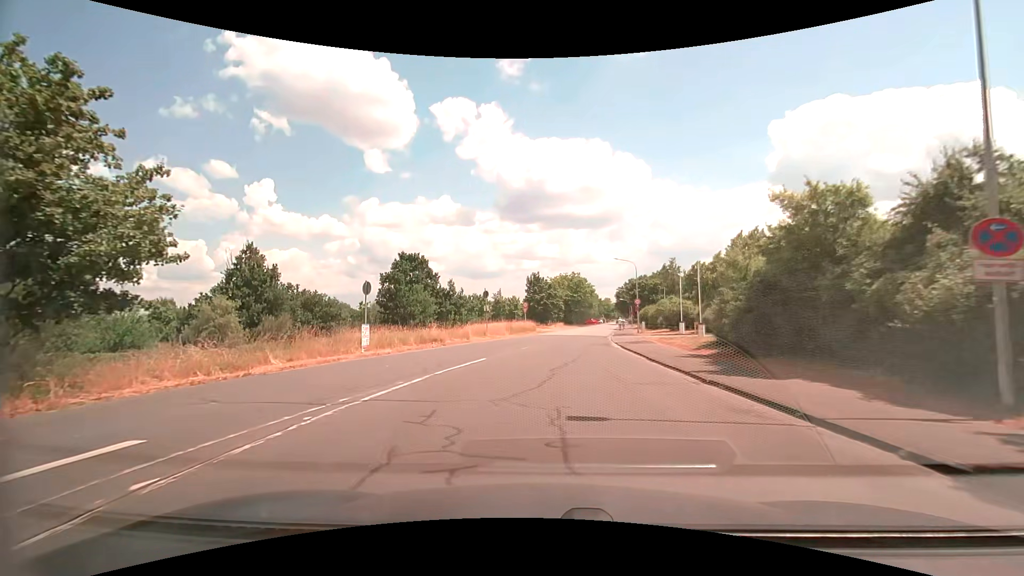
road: unclassified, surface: asphalt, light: Day
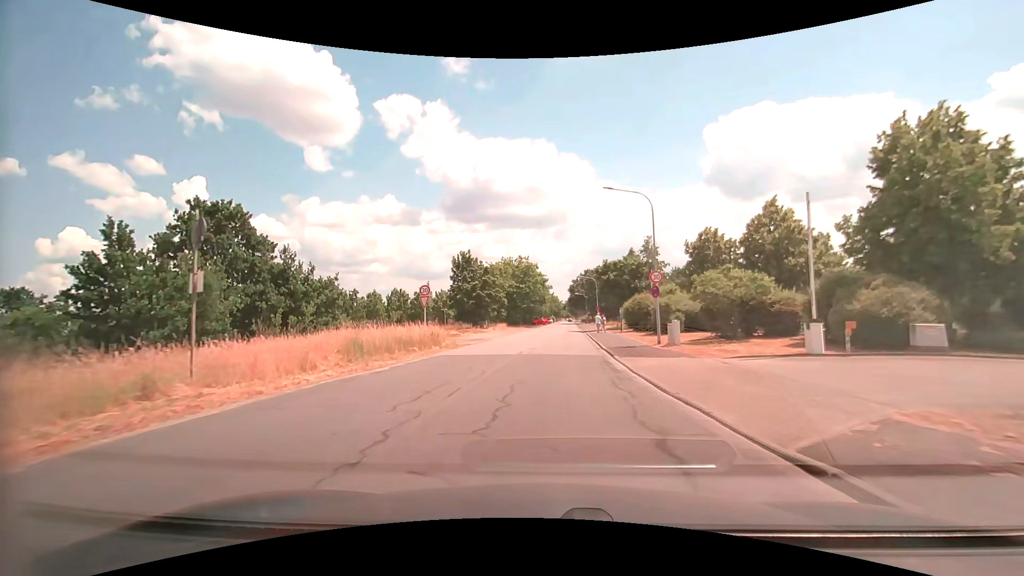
(+1.3, +27.7) m; +6°
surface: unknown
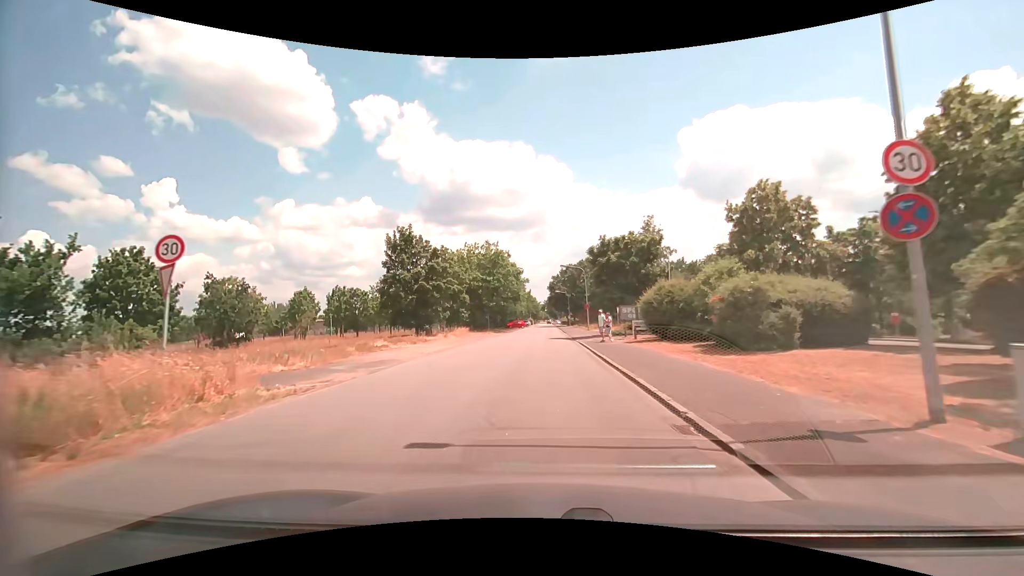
(+0.5, +17.5) m; +2°
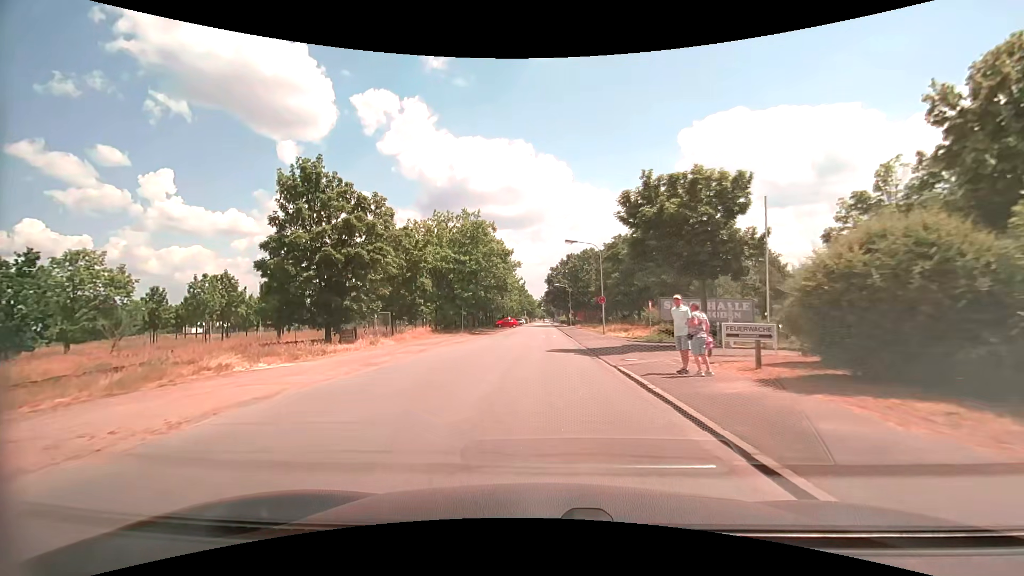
(+0.1, +17.2) m; 0°
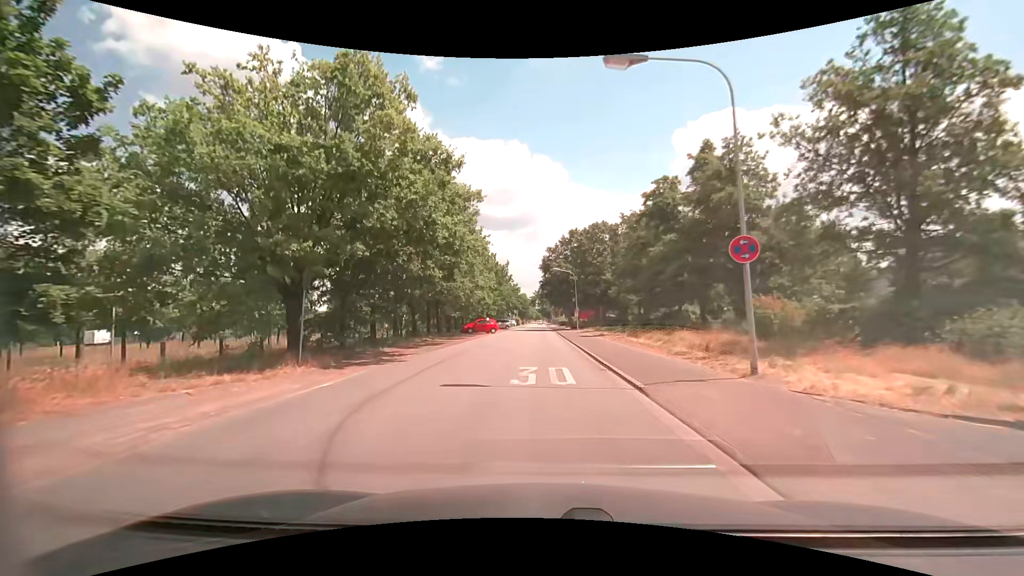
(+0.2, +28.4) m; 0°
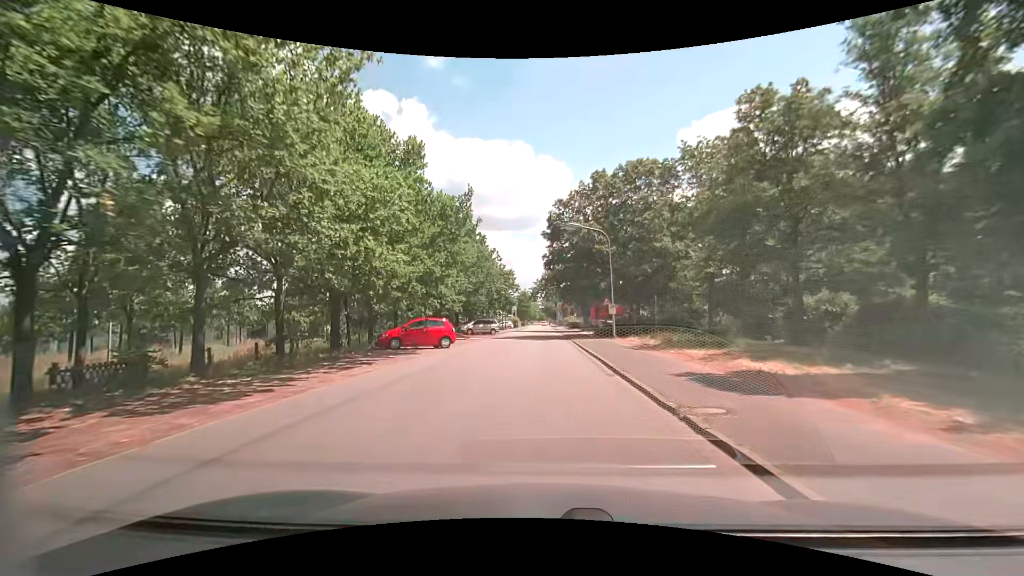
(0.0, +28.6) m; 0°
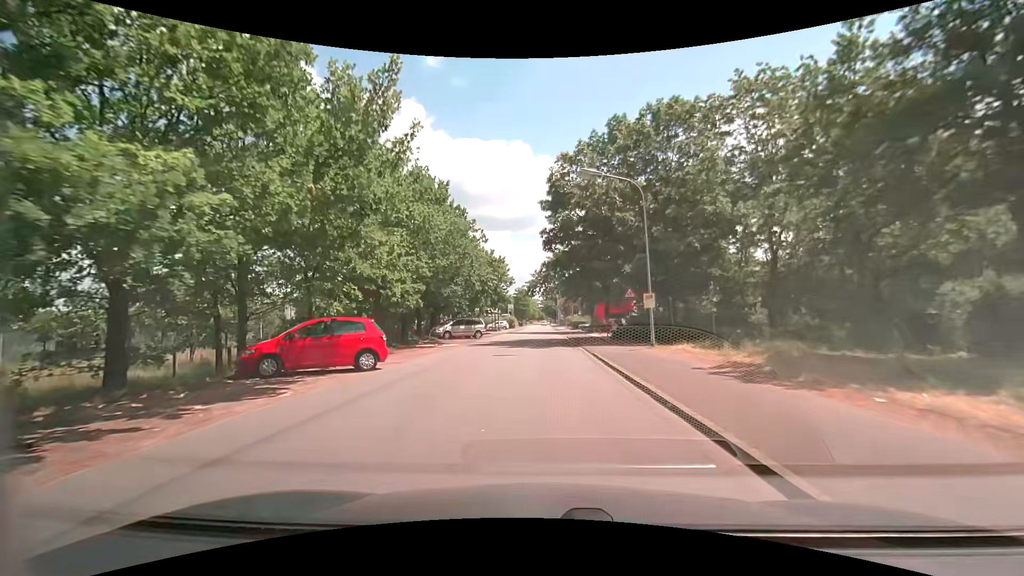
(-0.1, +11.6) m; 0°
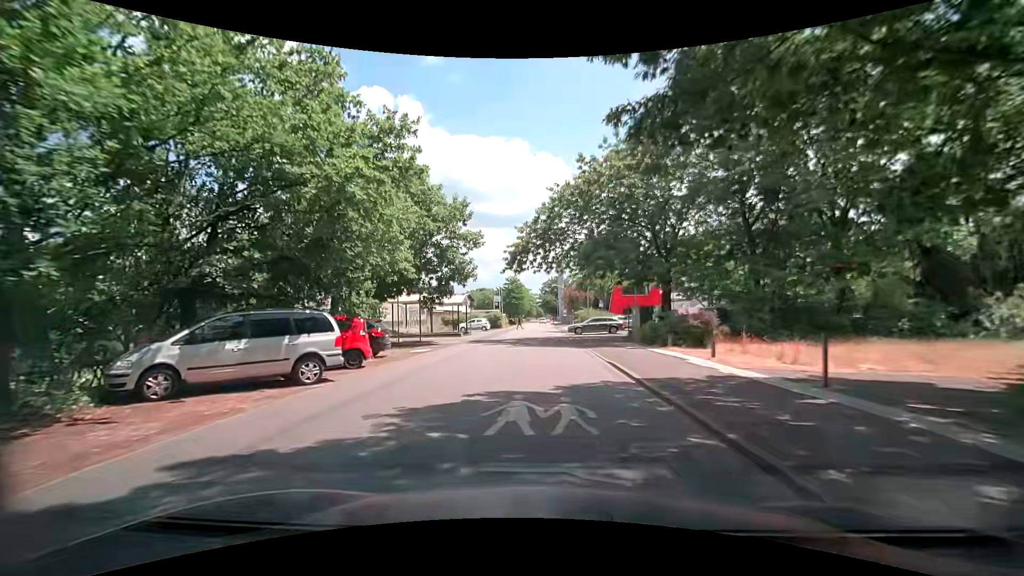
(-0.2, +29.1) m; 0°
(0, +10) (0, +20) (0, +30) (-1, +40) (-1, +50) (0, +60) (0, +70) (0, +80) (-1, +90) (-1, +100) m
